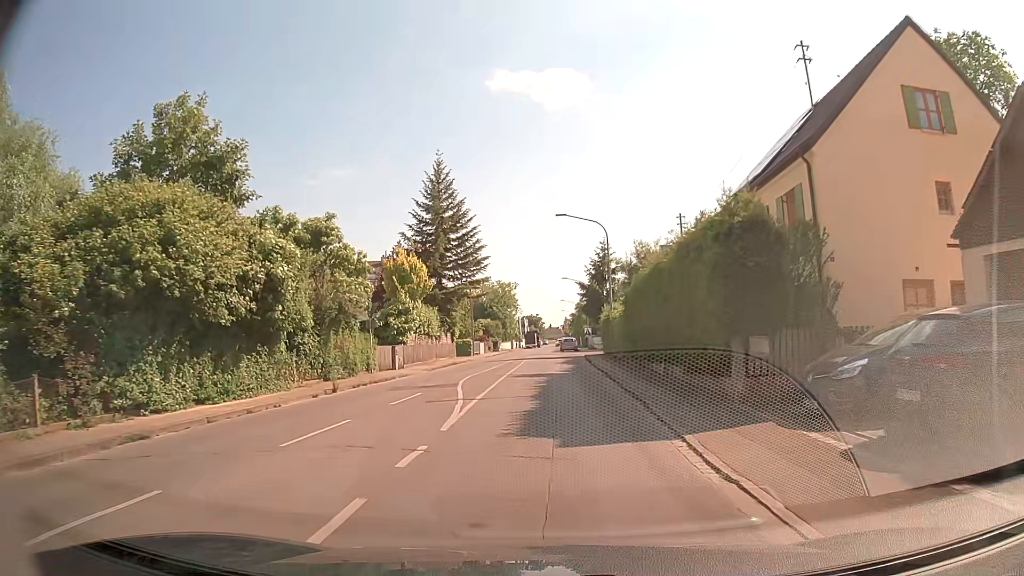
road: tertiary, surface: asphalt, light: Day
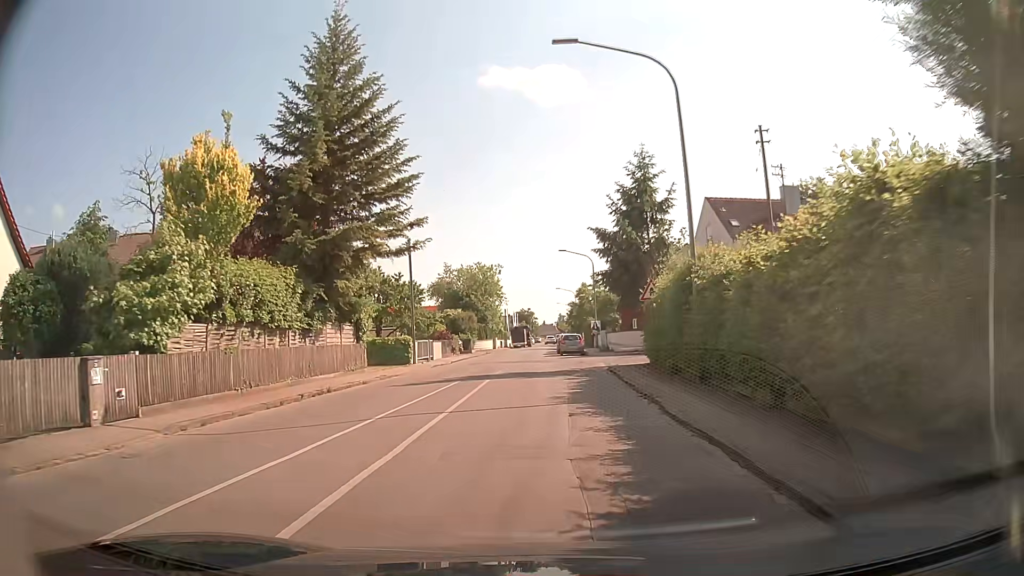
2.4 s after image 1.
(+0.4, +24.6) m; +1°
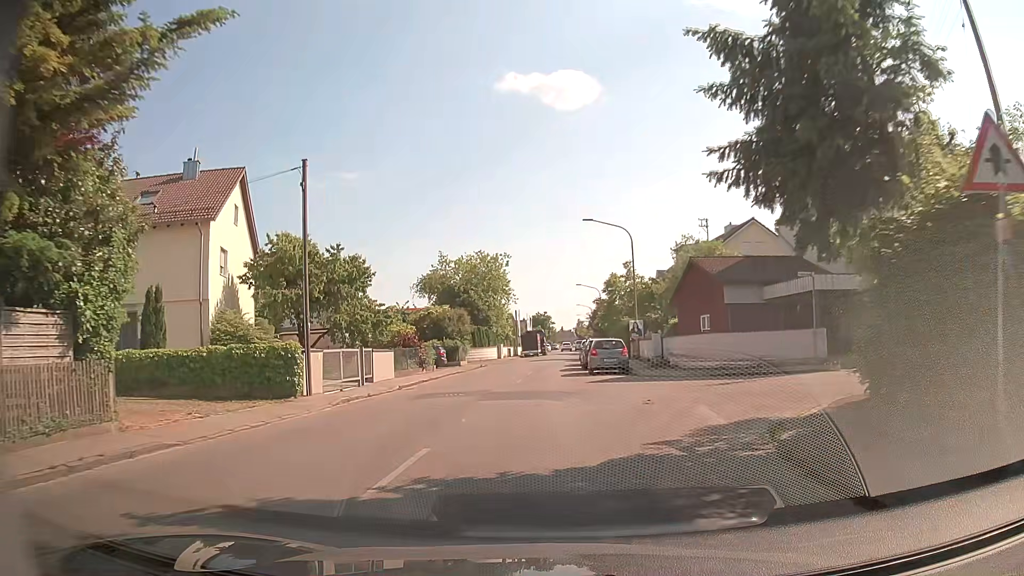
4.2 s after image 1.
(0.0, +18.5) m; -1°
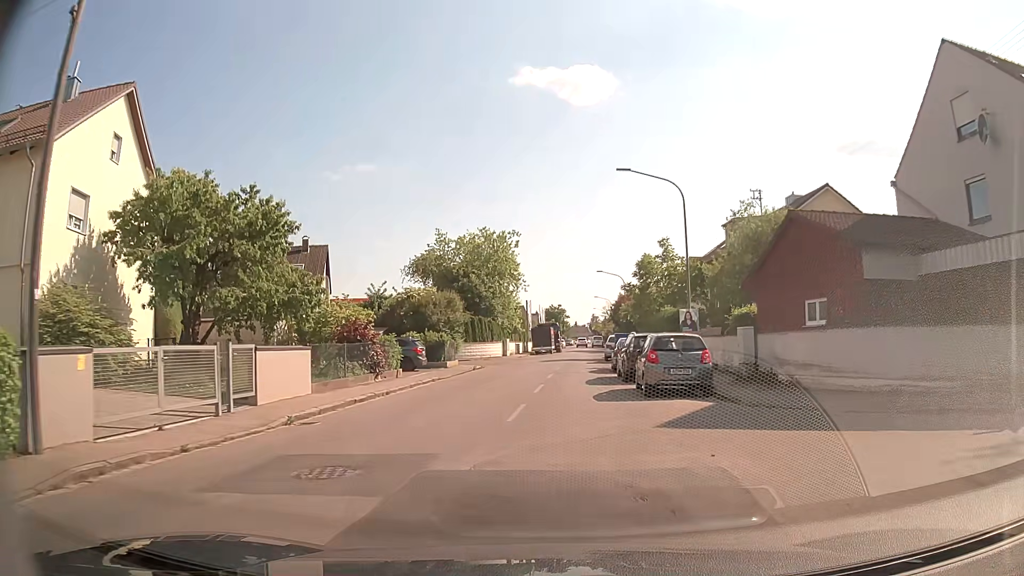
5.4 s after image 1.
(-0.2, +11.9) m; -1°
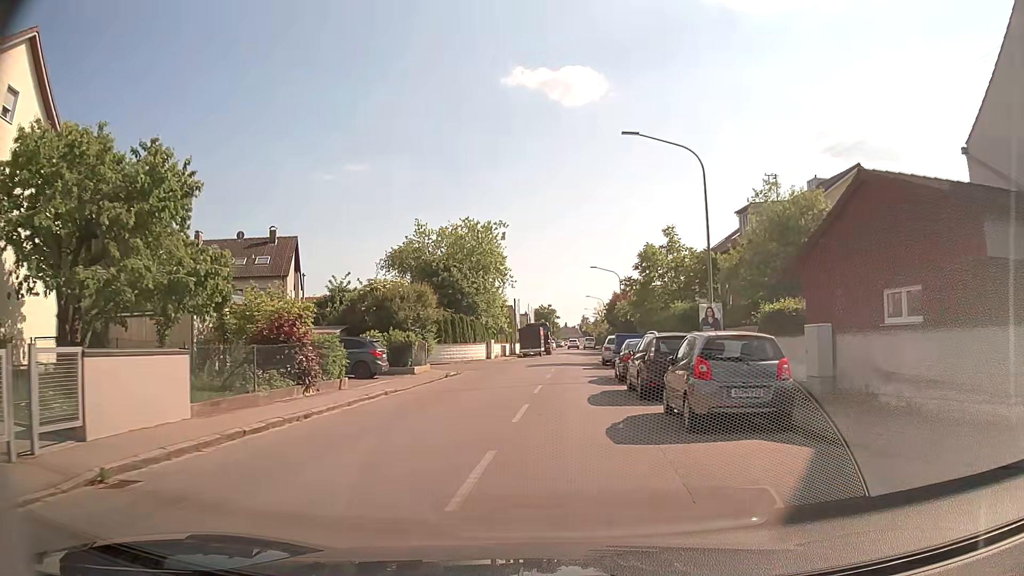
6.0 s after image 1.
(0.0, +5.9) m; 0°
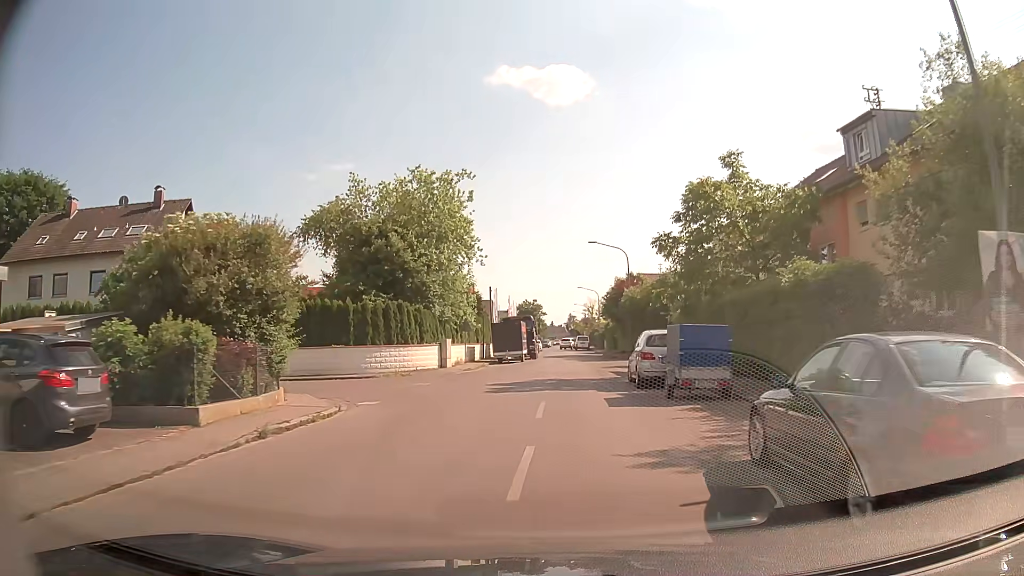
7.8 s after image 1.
(+0.2, +17.4) m; +1°
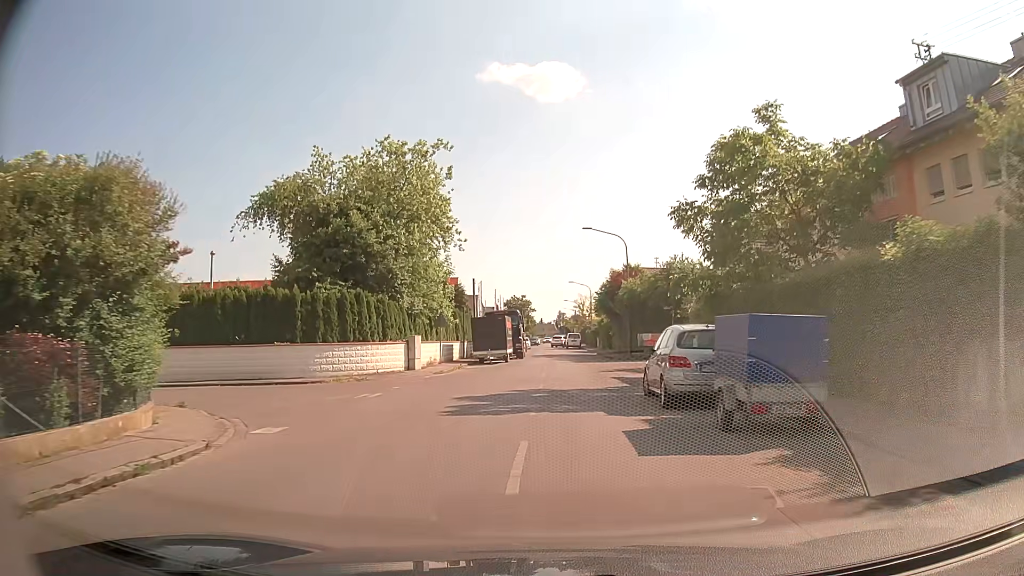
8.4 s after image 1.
(+0.1, +5.7) m; +1°
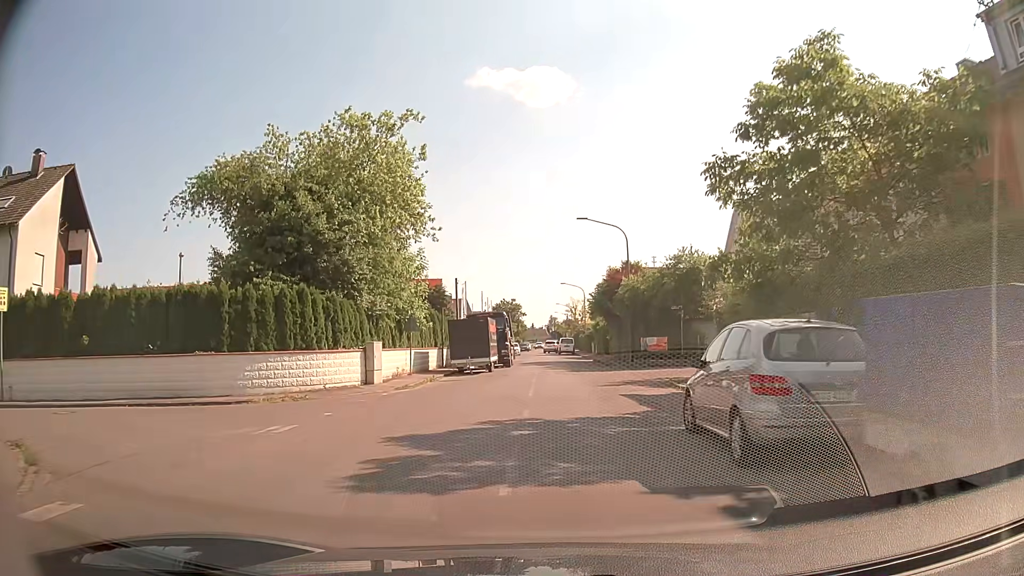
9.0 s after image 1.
(+0.1, +5.6) m; +1°
